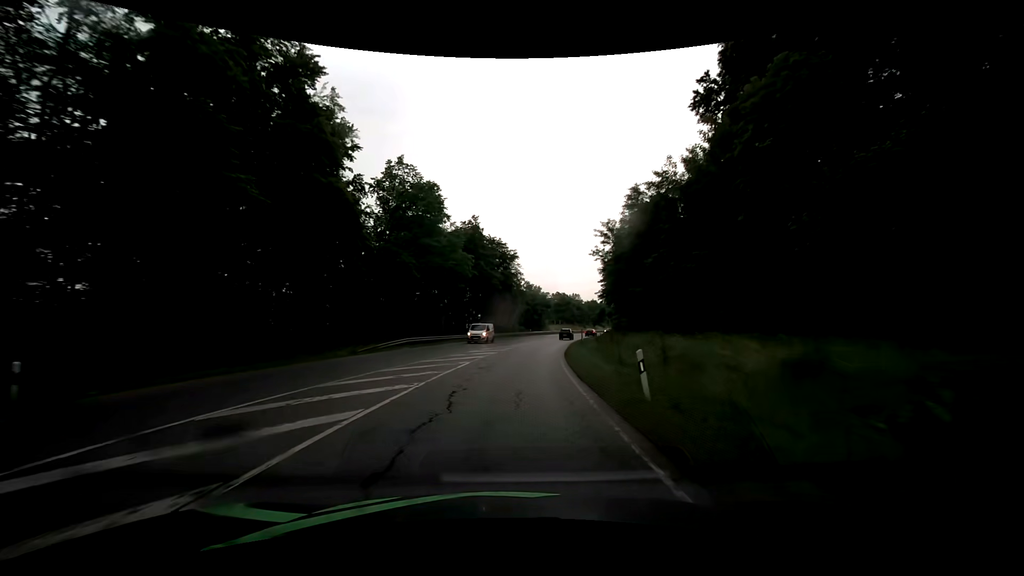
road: secondary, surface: asphalt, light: Day
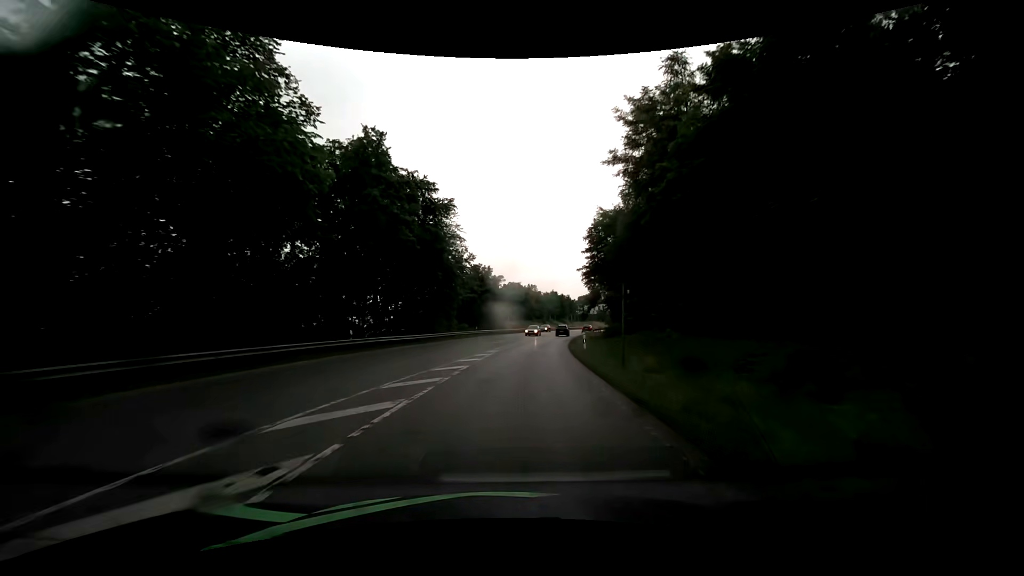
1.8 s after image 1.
(+1.7, +33.2) m; +6°
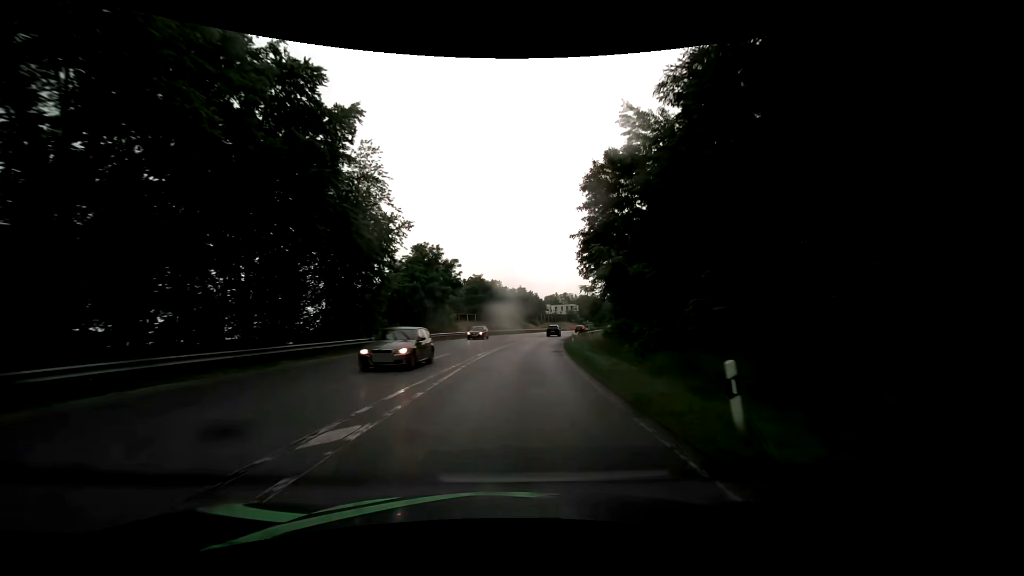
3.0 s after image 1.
(+0.8, +22.0) m; +4°
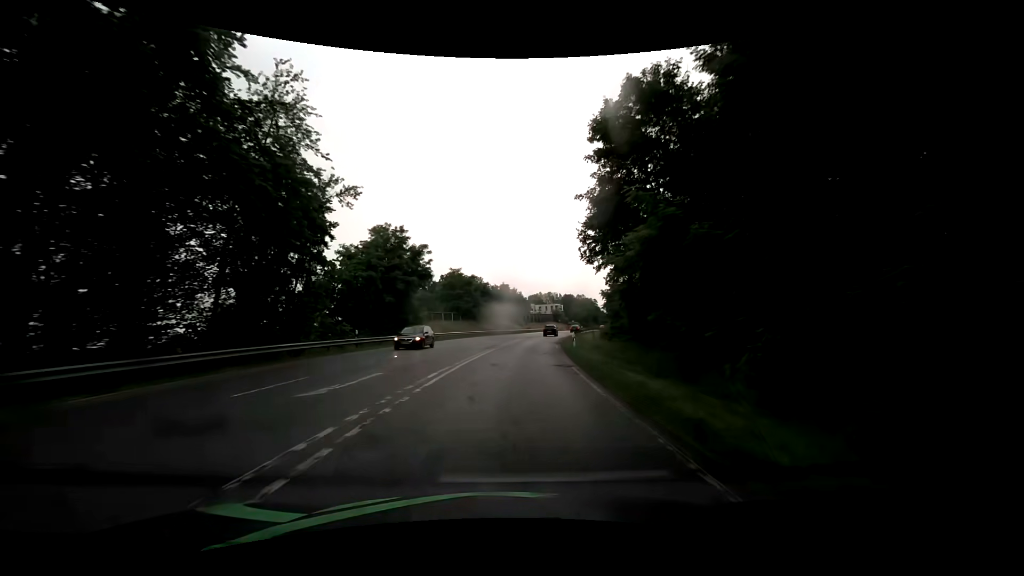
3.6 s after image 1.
(+0.2, +11.0) m; +2°
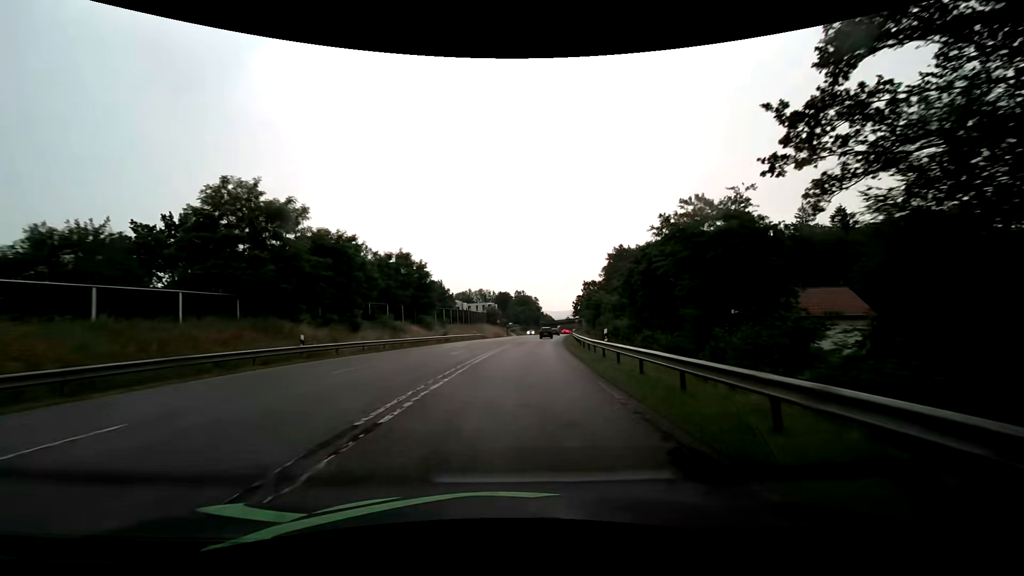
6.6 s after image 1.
(+3.4, +53.8) m; +8°
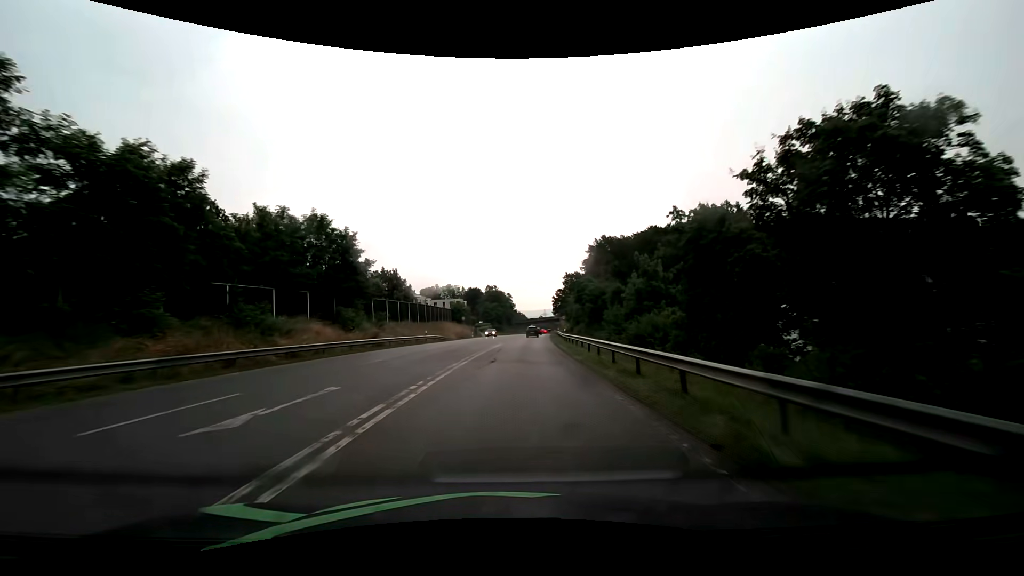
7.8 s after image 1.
(+0.5, +20.3) m; +3°
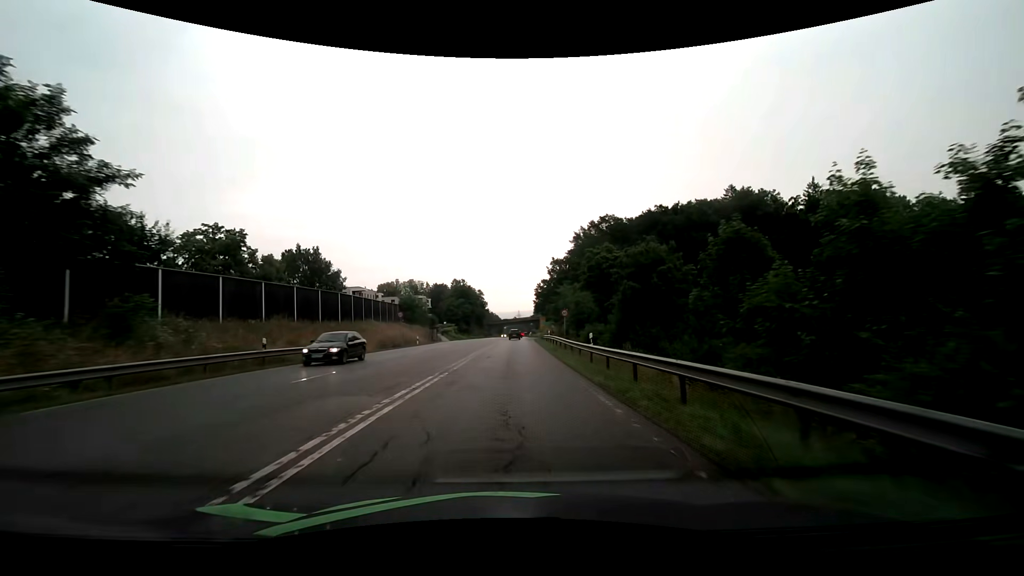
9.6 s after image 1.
(+1.0, +28.8) m; +4°
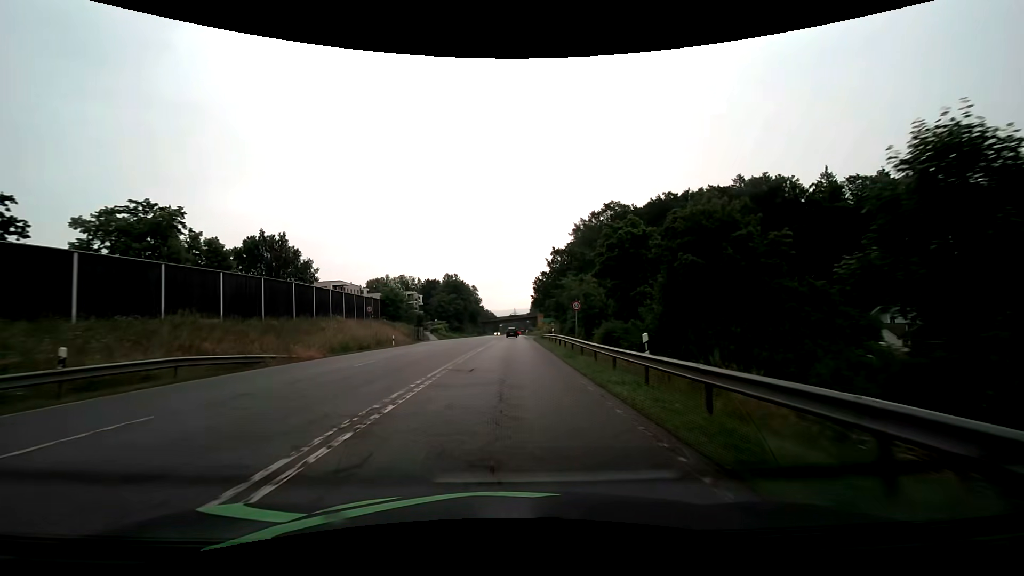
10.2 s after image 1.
(0.0, +9.4) m; 0°
(0, +10) (0, +20) (0, +30) (0, +40) (0, +50) (+1, +60) (+1, +70) (+1, +80) (+1, +90) (+1, +100) m
